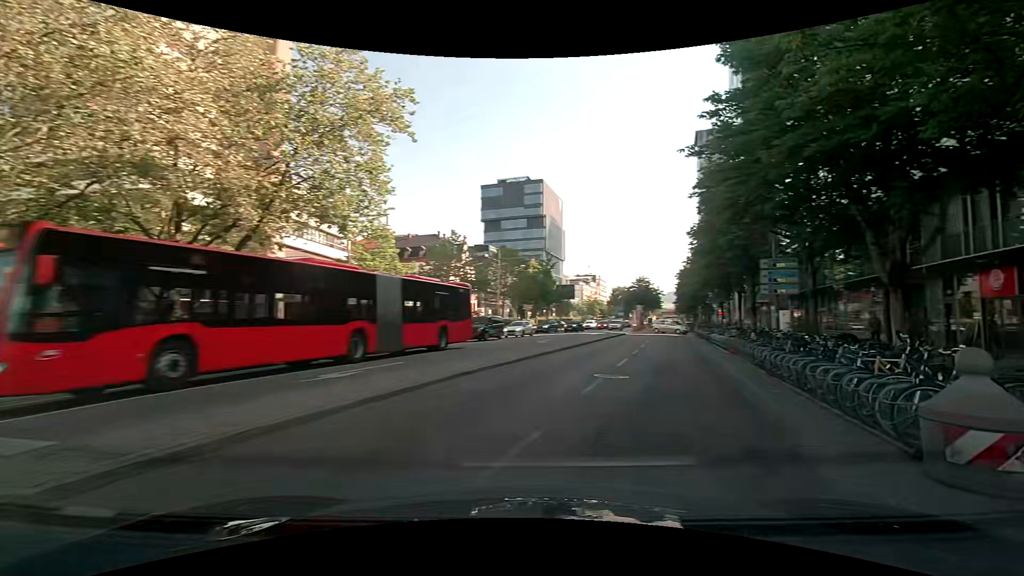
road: primary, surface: asphalt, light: Day
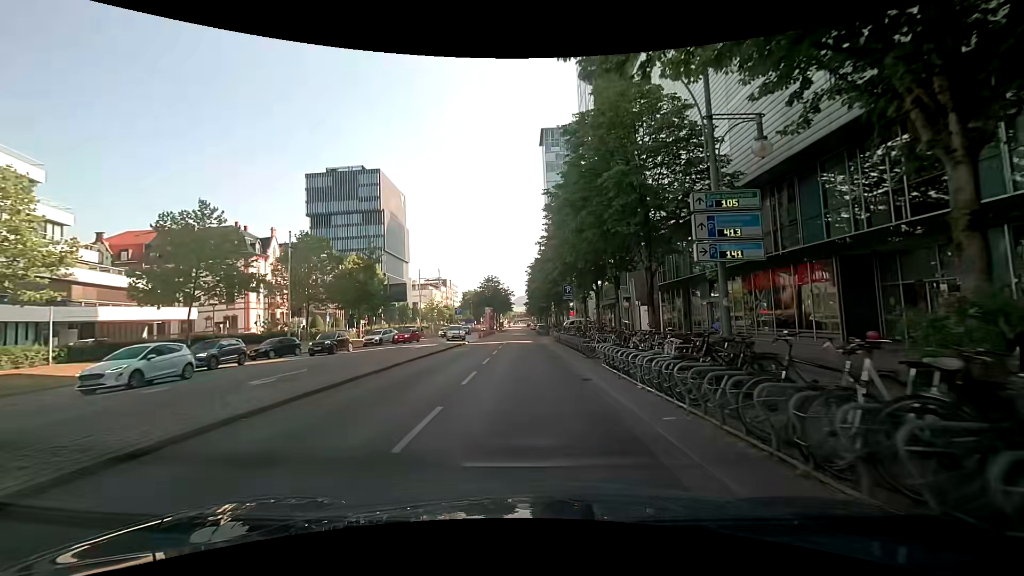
(+3.6, +15.3) m; +18°
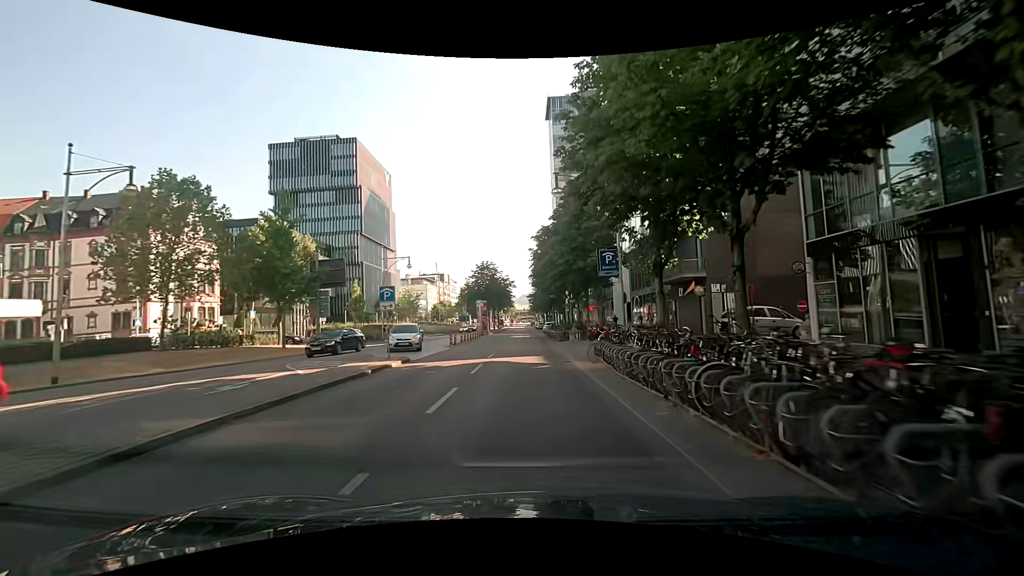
(-1.1, +22.3) m; -3°
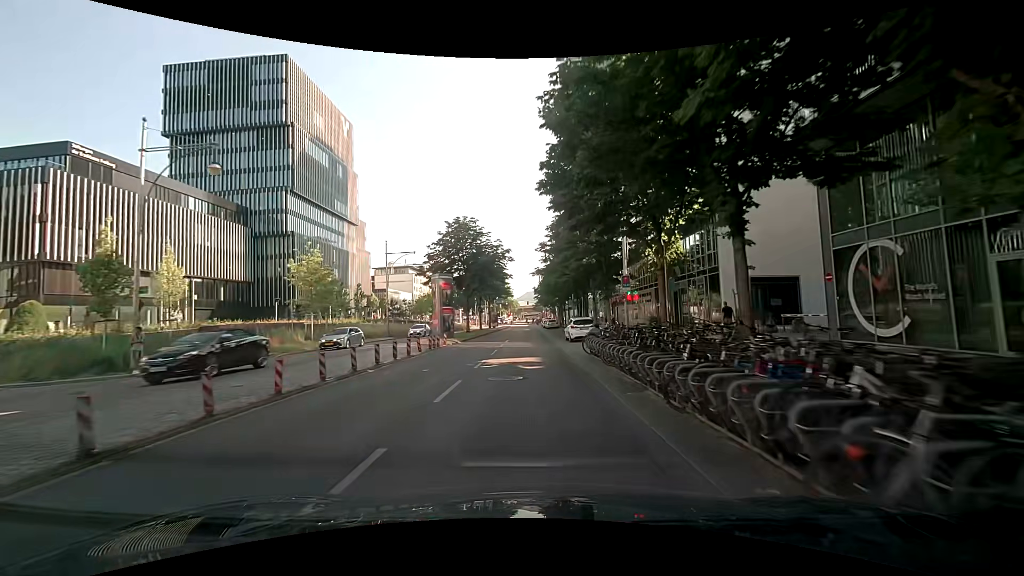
(0.0, +35.7) m; -1°
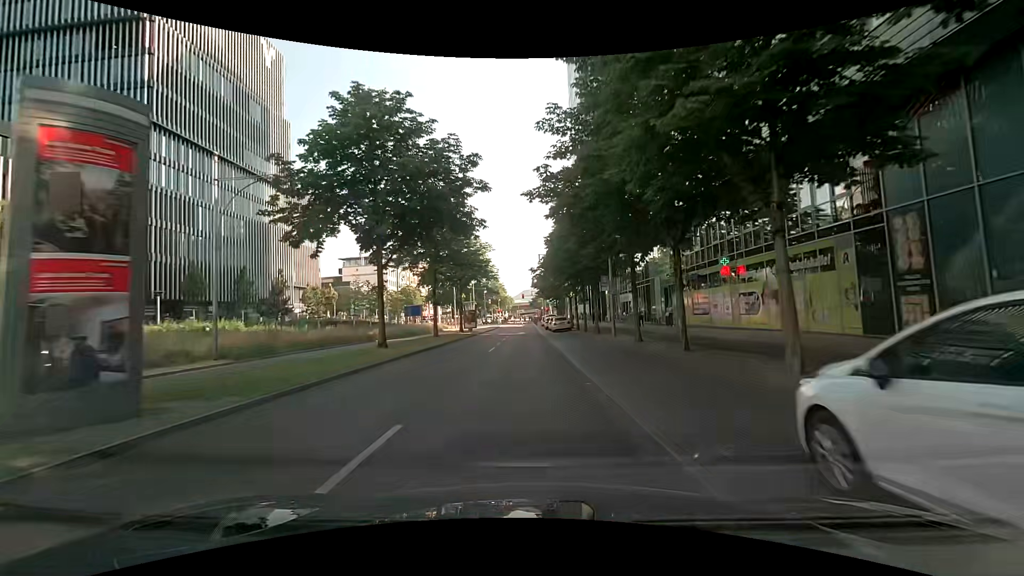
(+0.5, +28.8) m; +1°
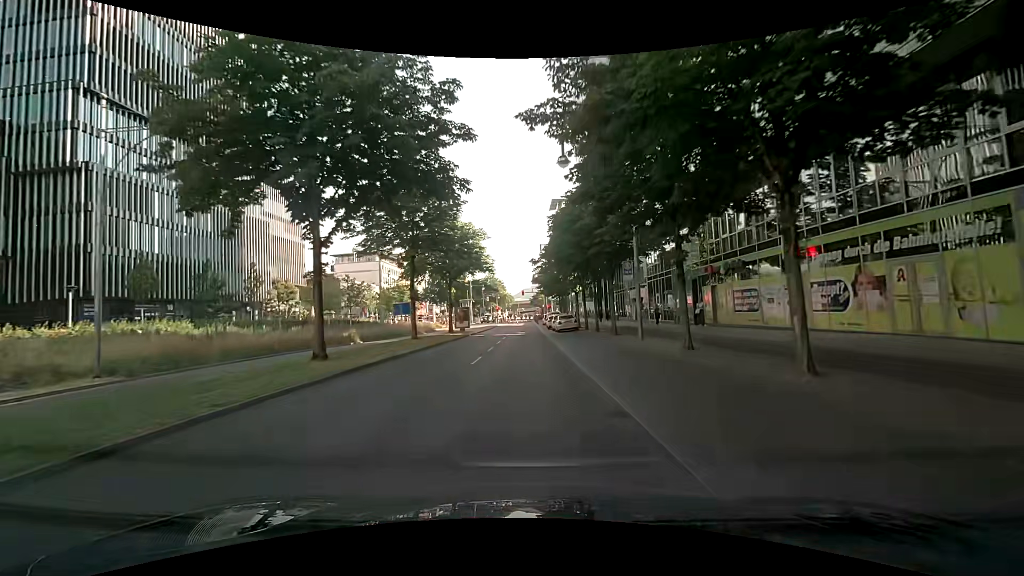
(0.0, +6.7) m; 0°
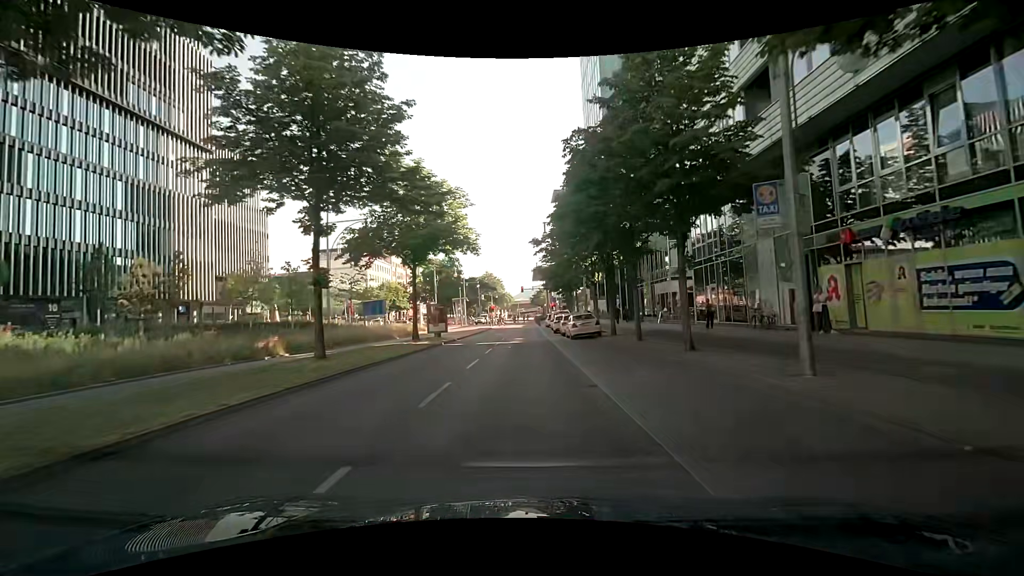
(0.0, +12.9) m; +1°
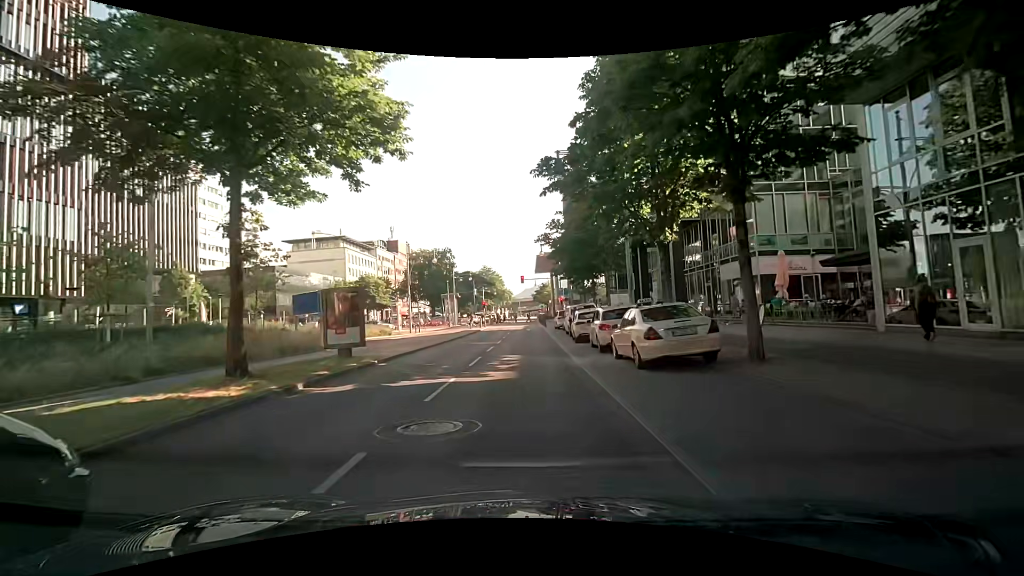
(-0.2, +17.4) m; +1°
